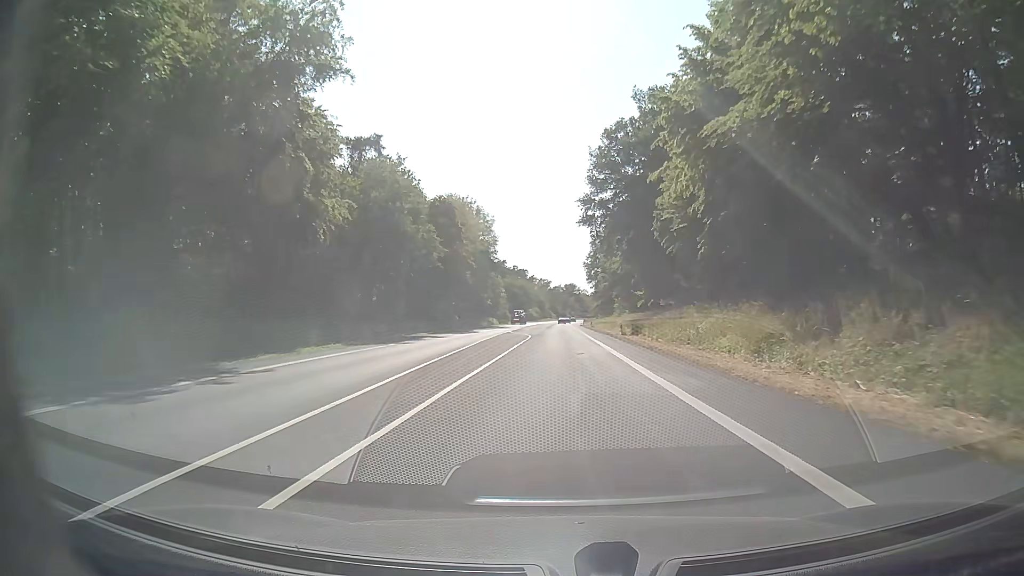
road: secondary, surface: asphalt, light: Day
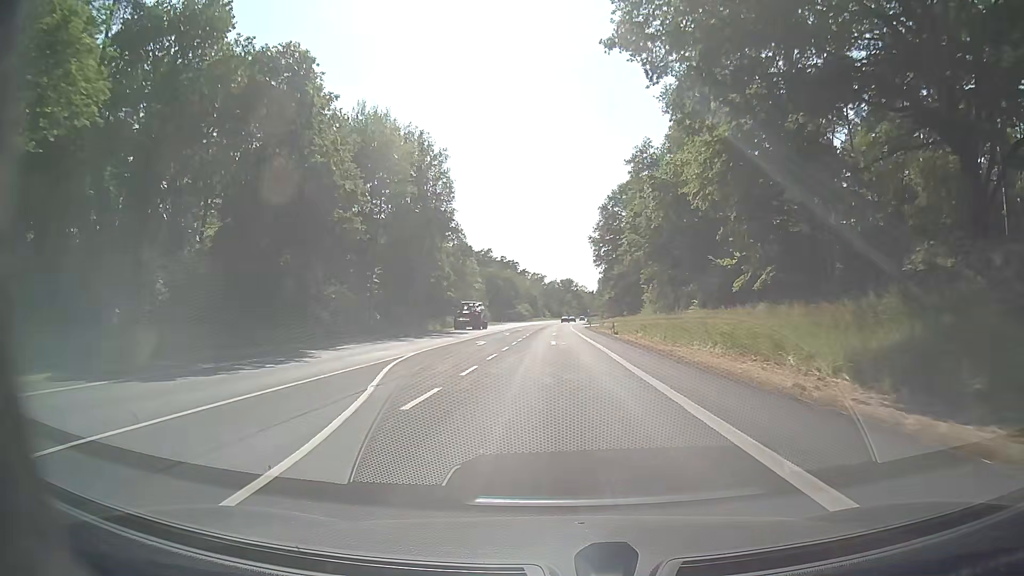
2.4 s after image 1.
(0.0, +46.2) m; 0°
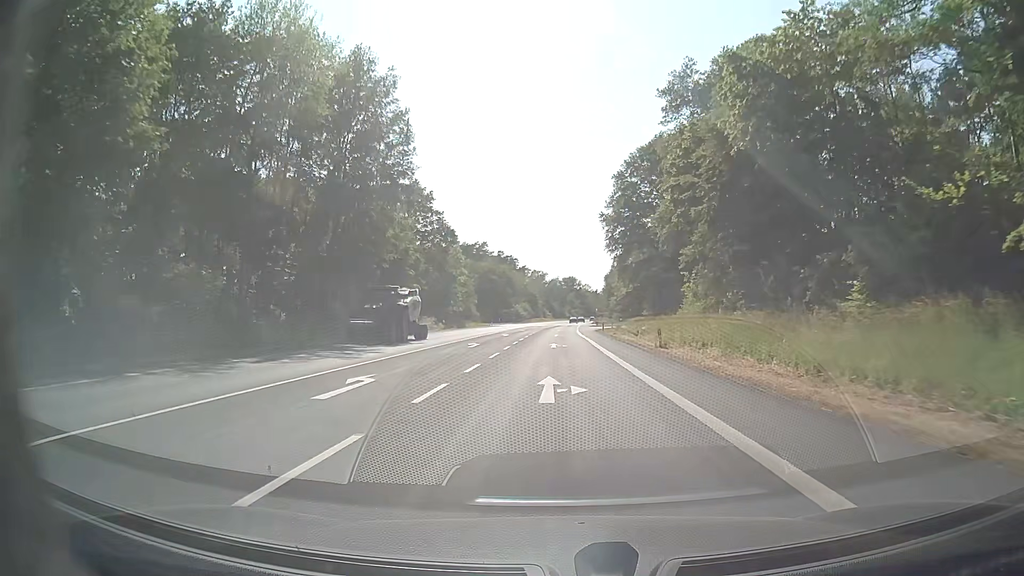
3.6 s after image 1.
(-0.1, +23.2) m; 0°
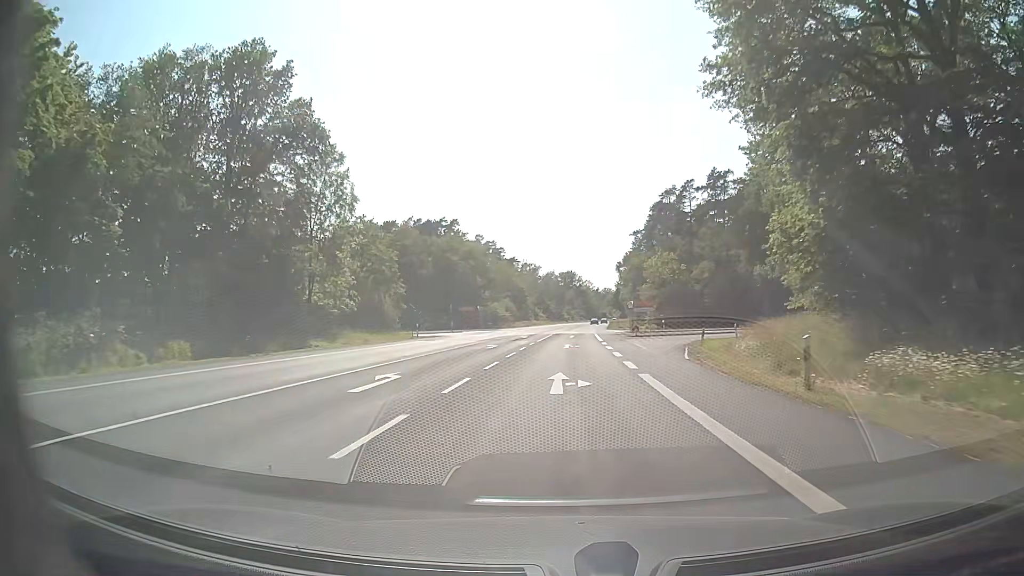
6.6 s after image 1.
(+0.1, +58.1) m; +1°
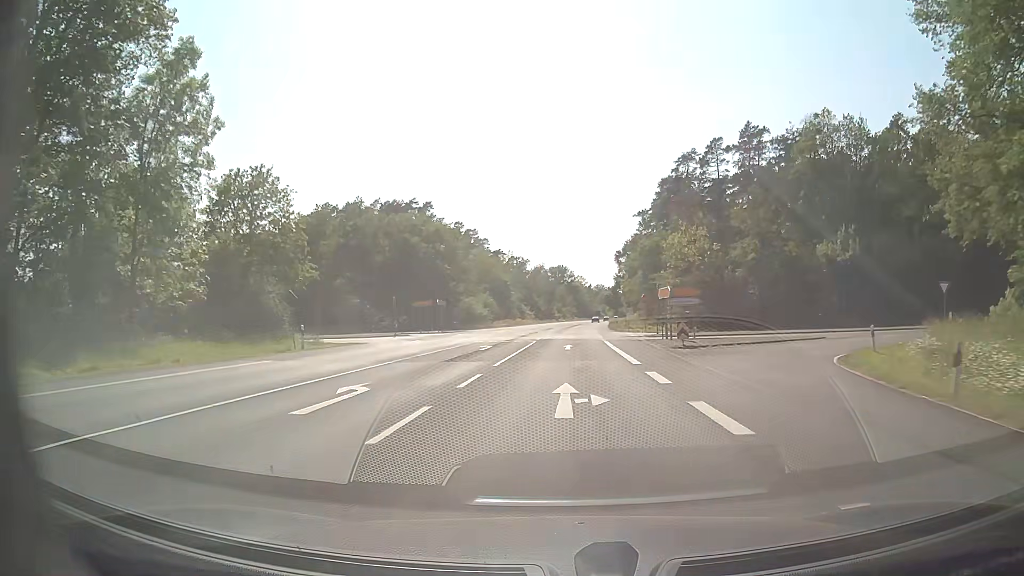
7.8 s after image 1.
(+0.1, +23.2) m; 0°
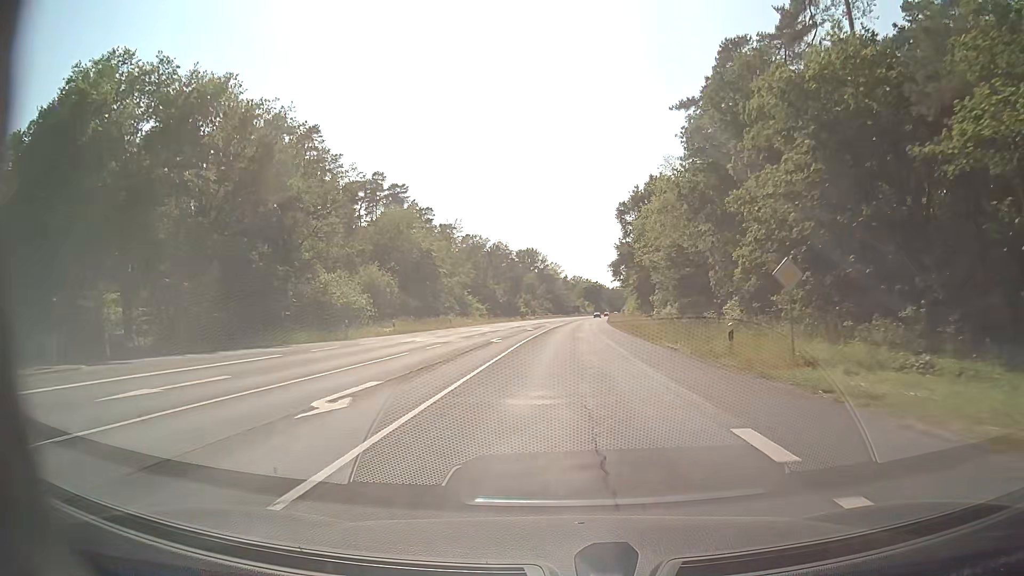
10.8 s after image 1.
(+1.3, +58.0) m; +2°
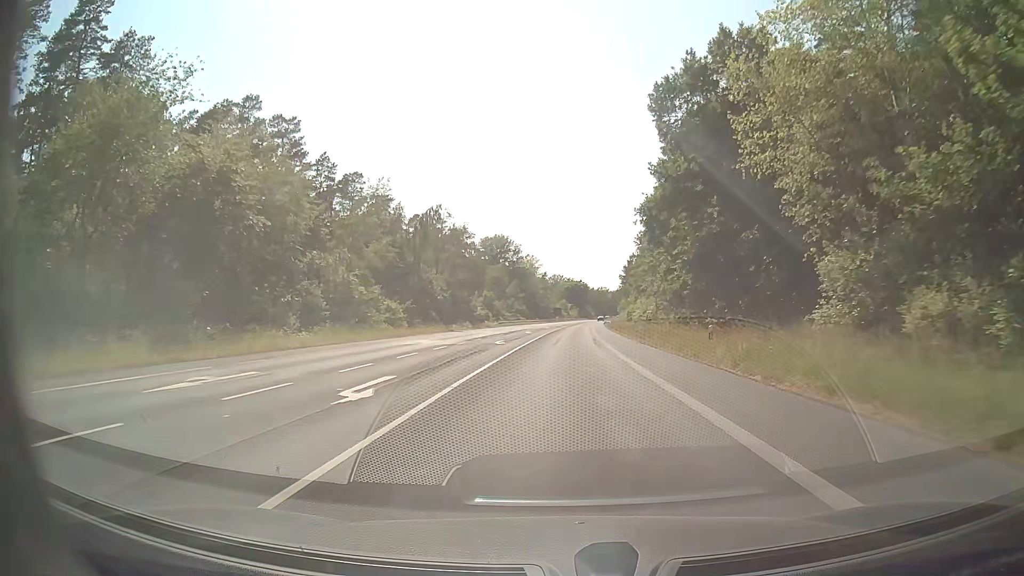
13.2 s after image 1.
(+0.7, +46.5) m; +2°
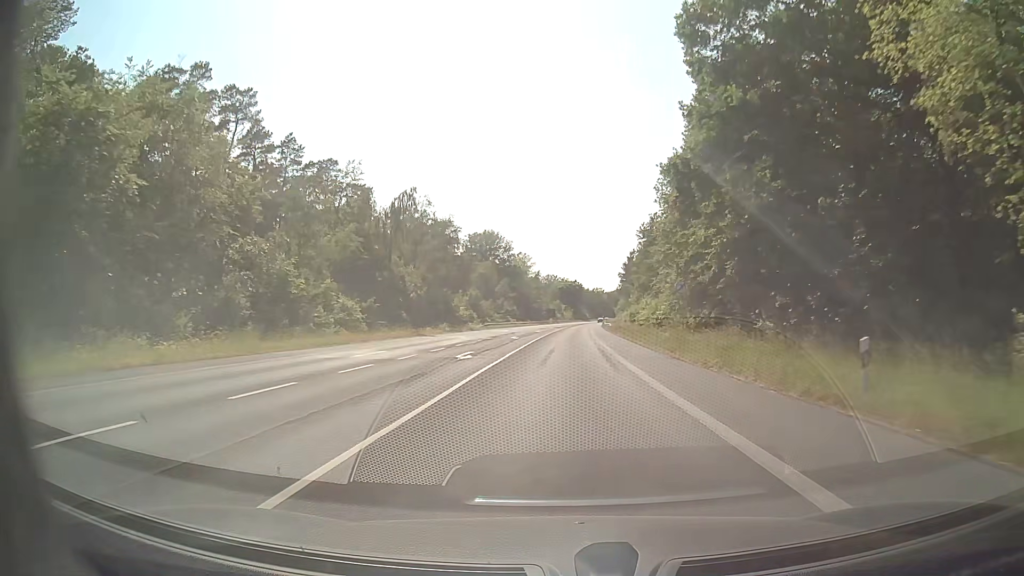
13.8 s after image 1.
(+0.1, +11.6) m; 0°
